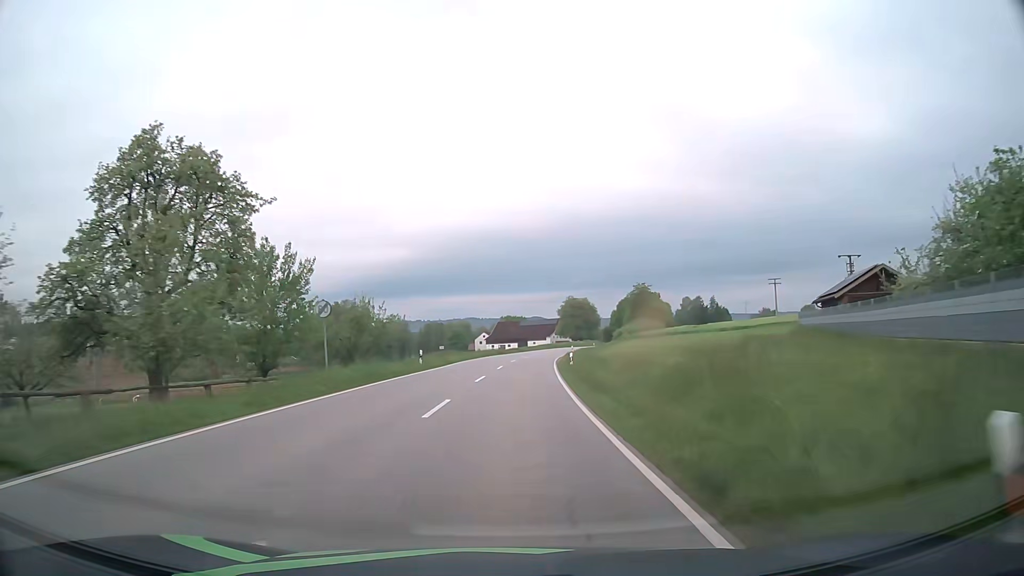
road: secondary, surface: asphalt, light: Day
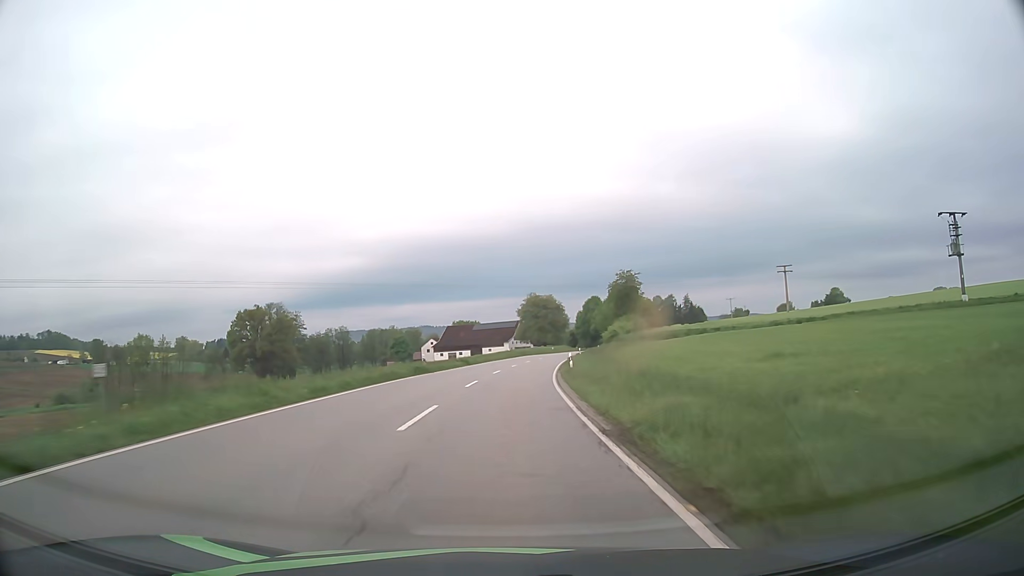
(+1.2, +37.8) m; +4°
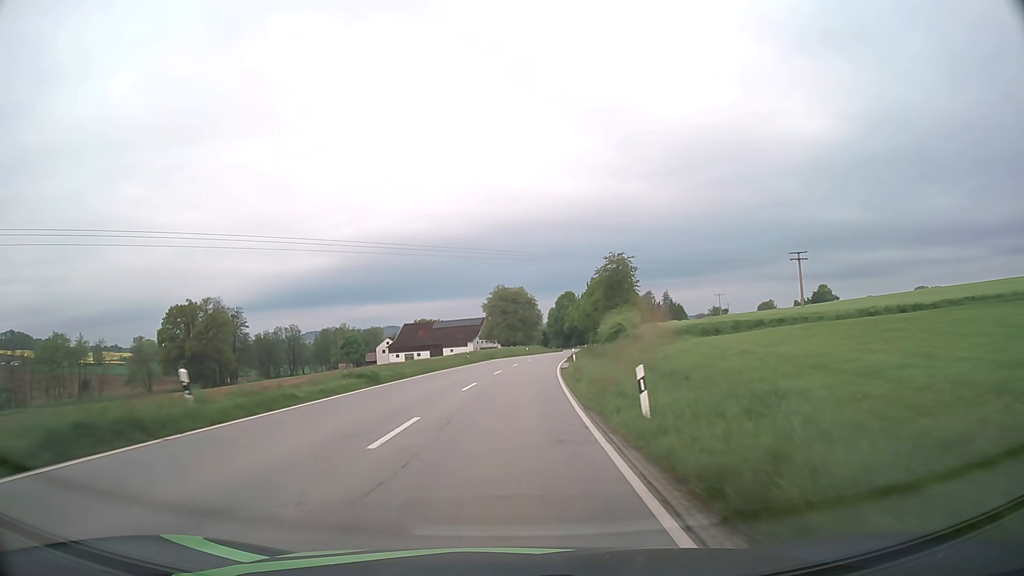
(+0.6, +25.8) m; +3°
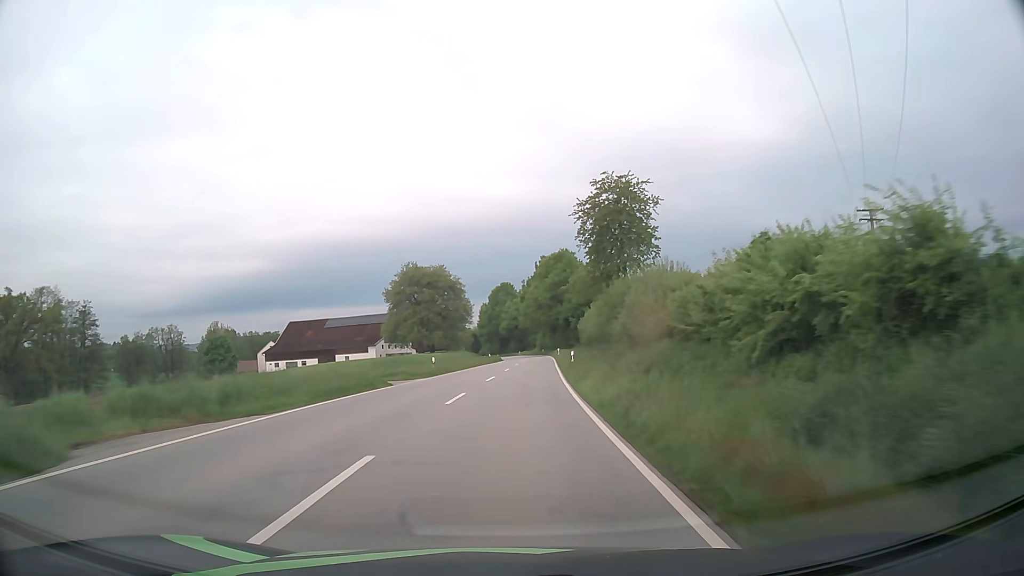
(+2.8, +53.0) m; +6°
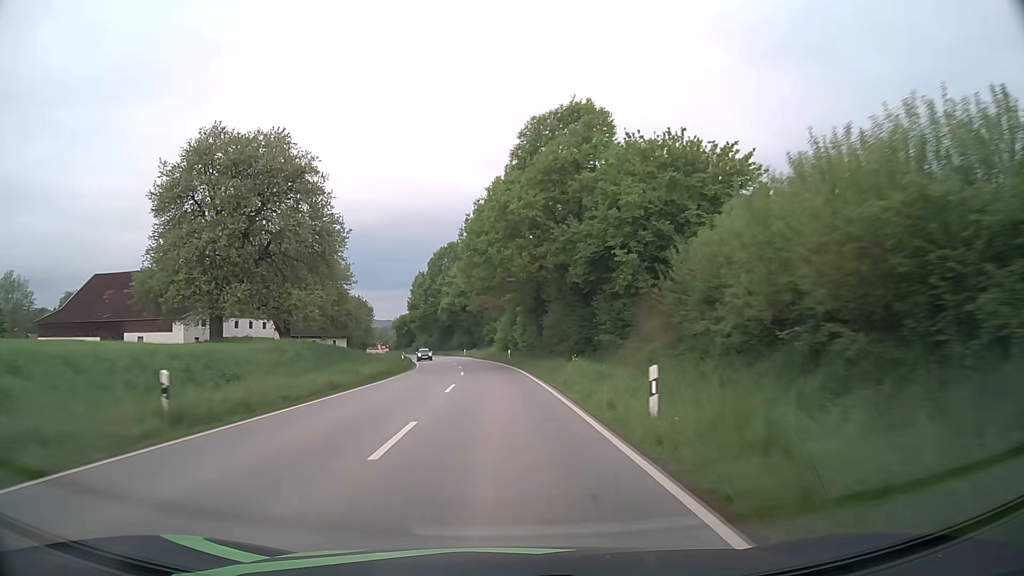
(+2.9, +68.4) m; +3°
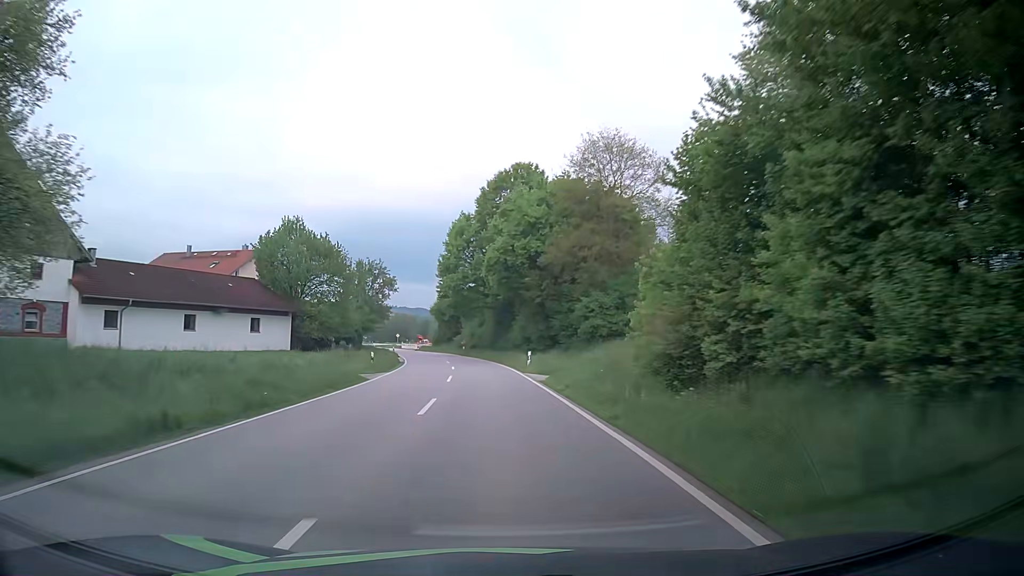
(-2.6, +55.1) m; -6°
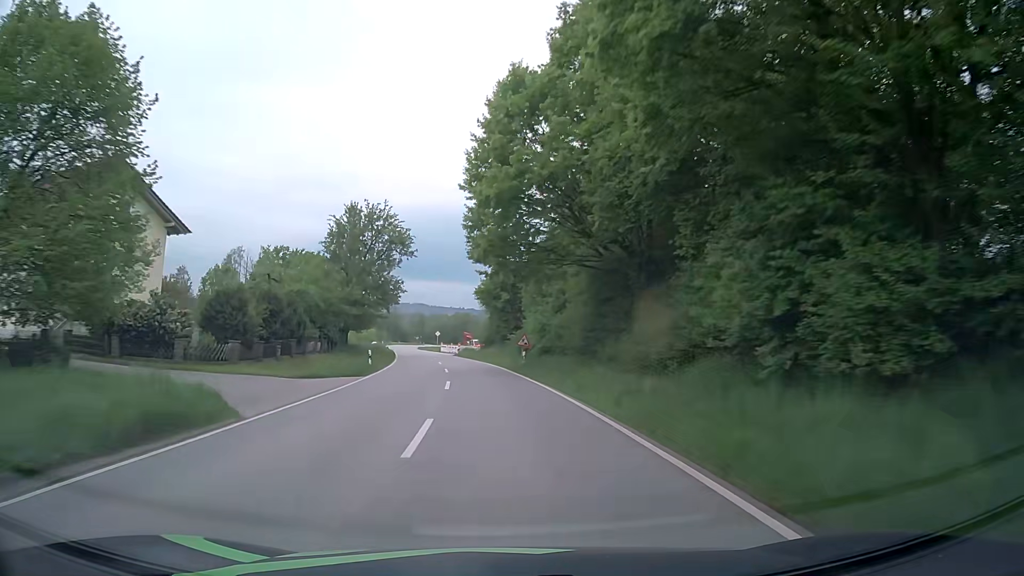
(-2.0, +41.4) m; -6°
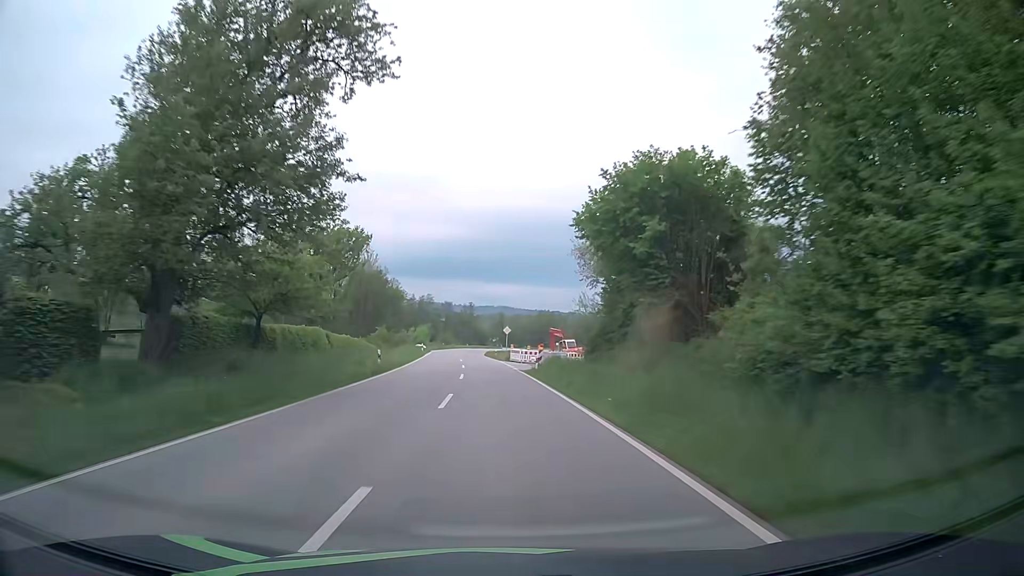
(-2.3, +41.6) m; -7°
(0, +10) (0, +20) (-1, +30) (-2, +40) (-2, +50) (-3, +60) (-4, +70) (-4, +80) (-5, +90) (-5, +100) m
